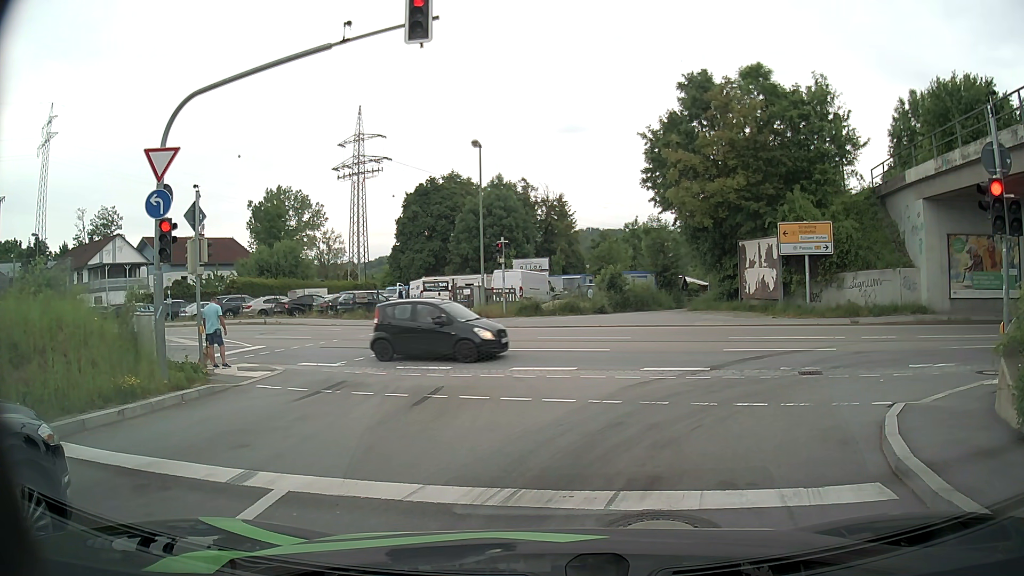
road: primary_link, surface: asphalt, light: Day
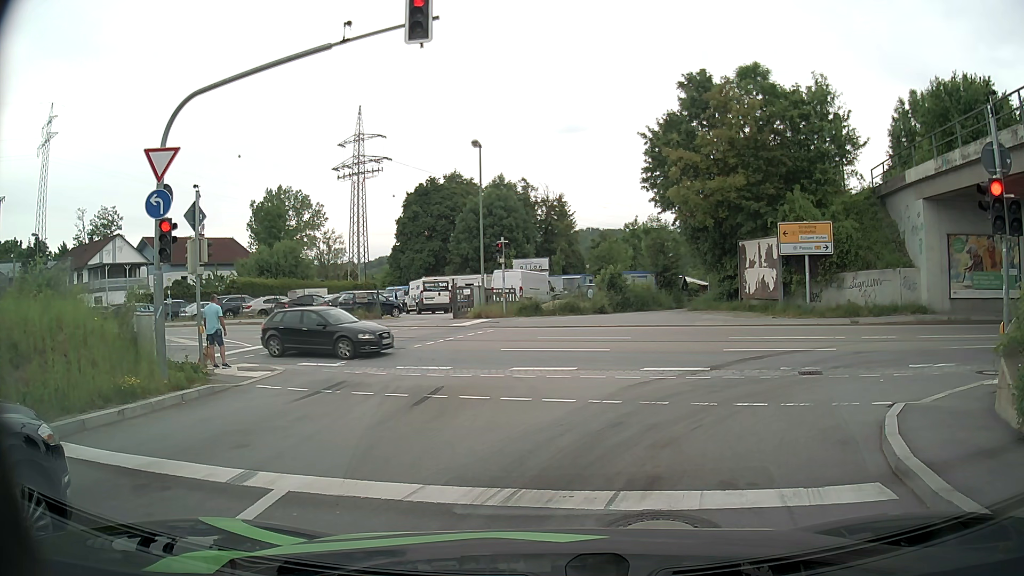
(0.0, 0.0) m; 0°
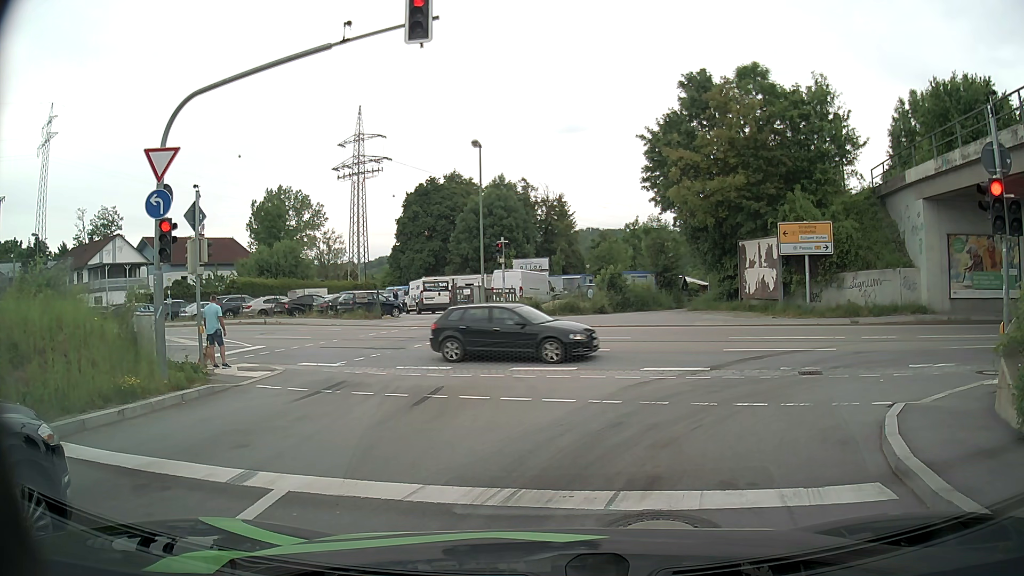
(0.0, 0.0) m; 0°
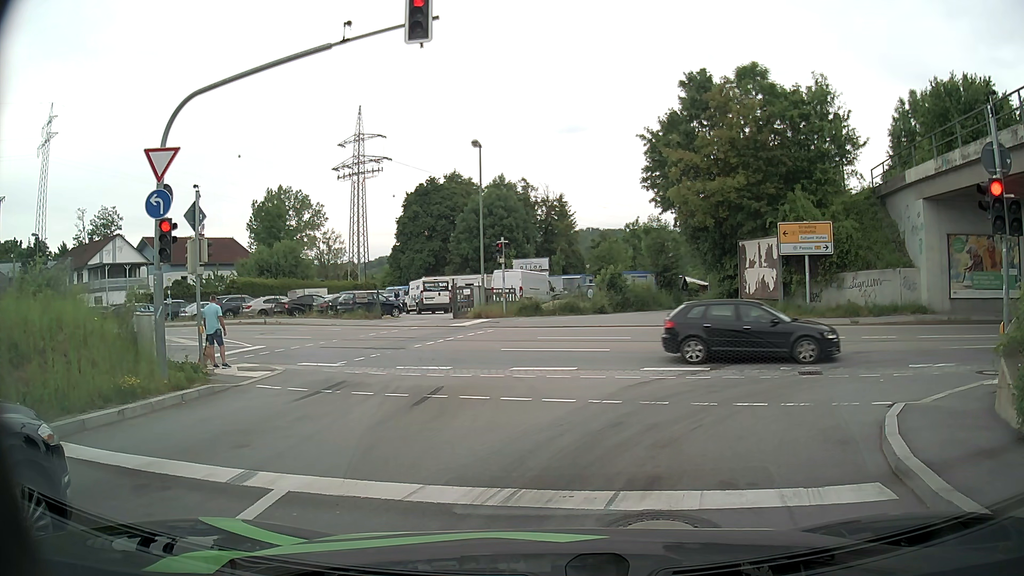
(0.0, 0.0) m; 0°
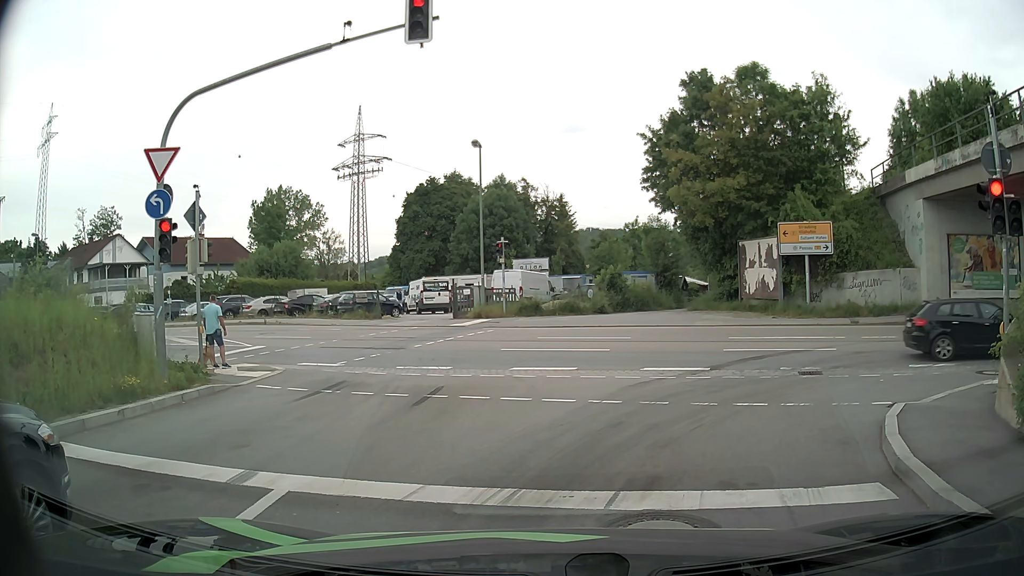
(0.0, 0.0) m; 0°
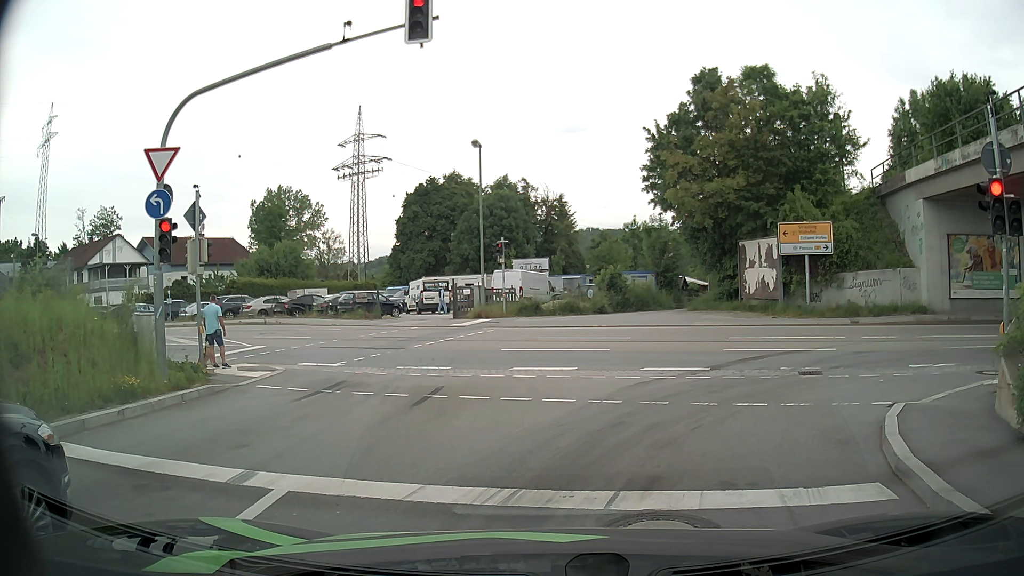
(0.0, 0.0) m; 0°
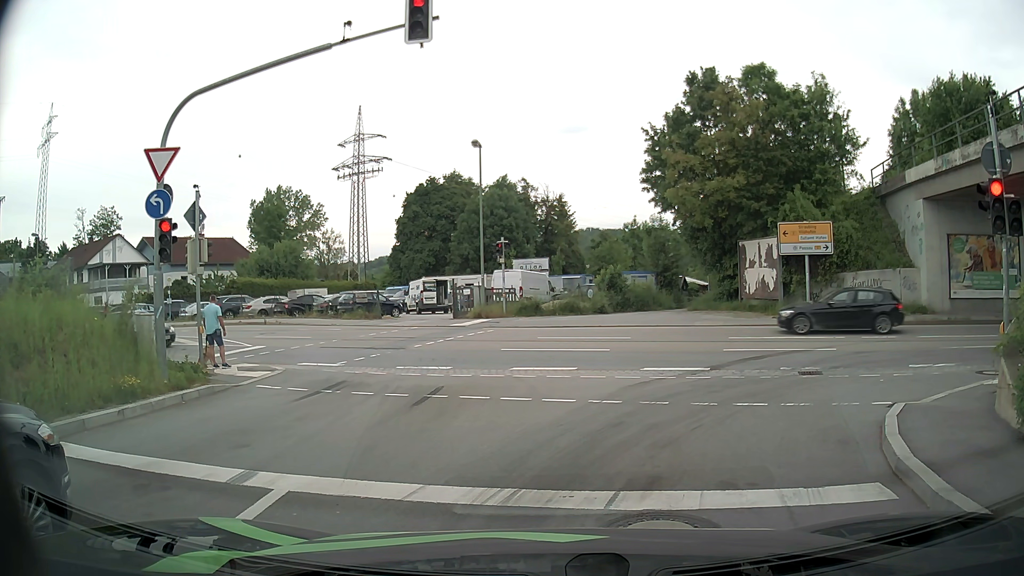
(0.0, 0.0) m; 0°
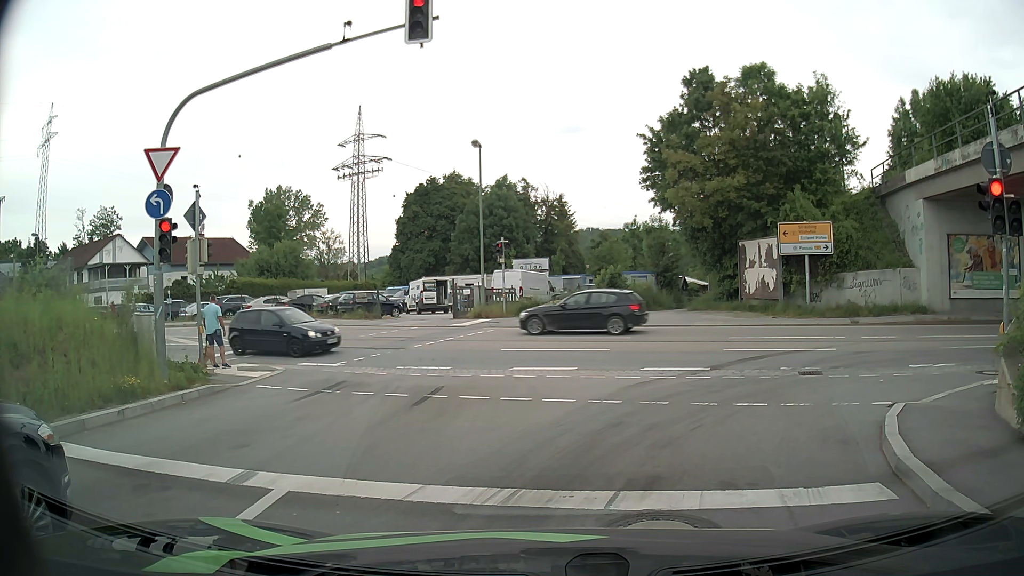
(0.0, 0.0) m; 0°
